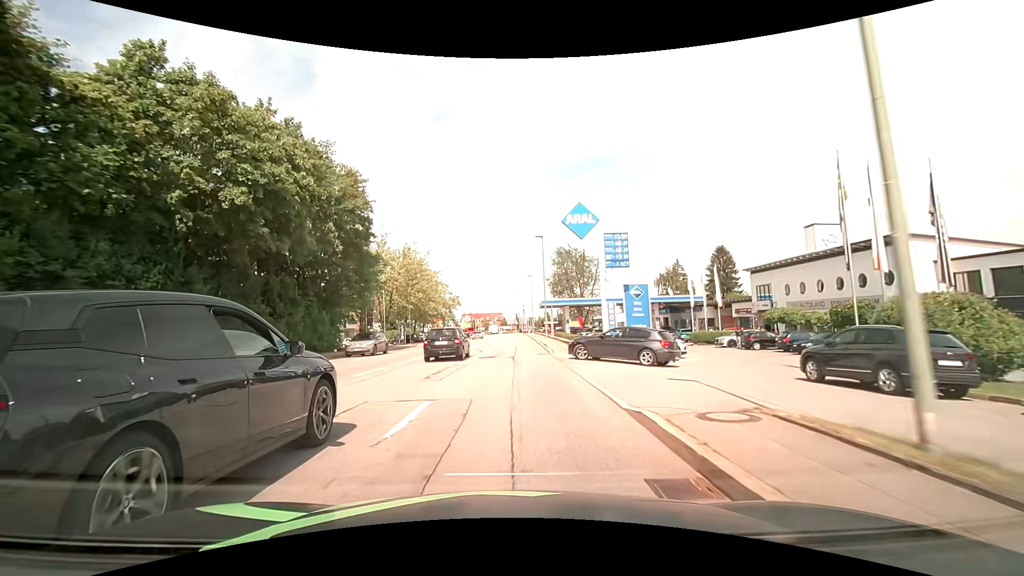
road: tertiary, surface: asphalt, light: Day
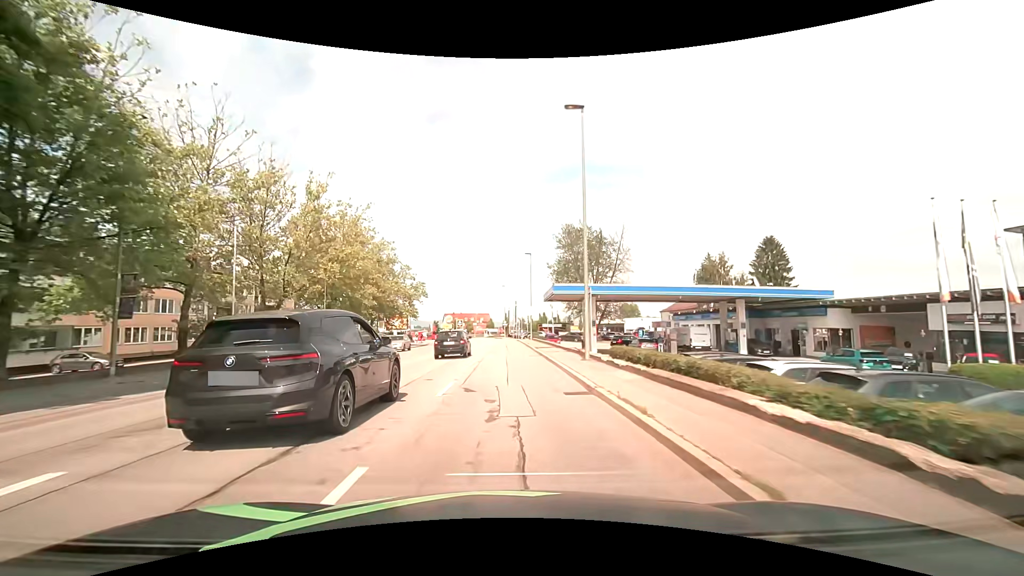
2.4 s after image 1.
(+0.2, +30.4) m; +1°
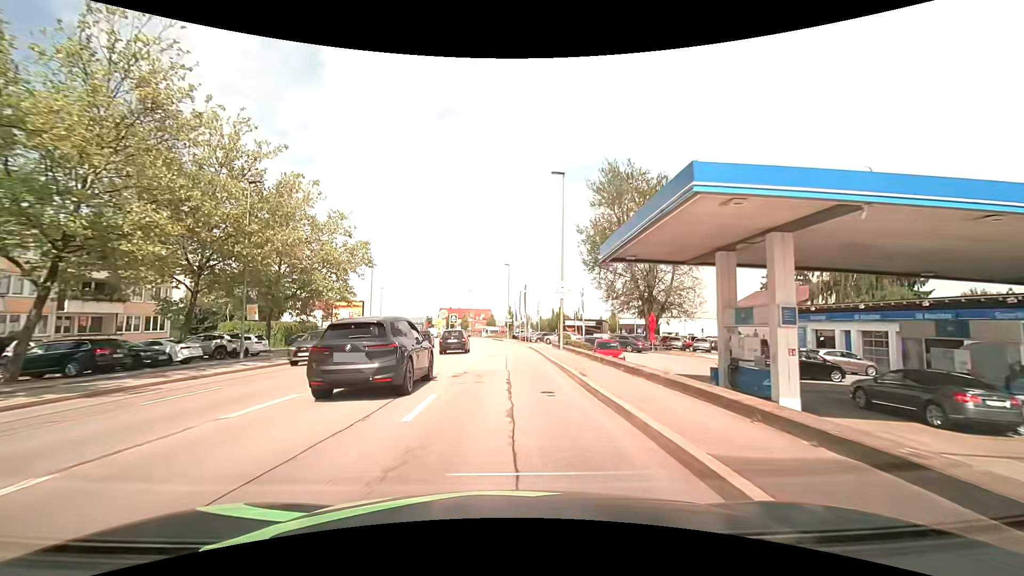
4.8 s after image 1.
(+0.2, +30.4) m; 0°
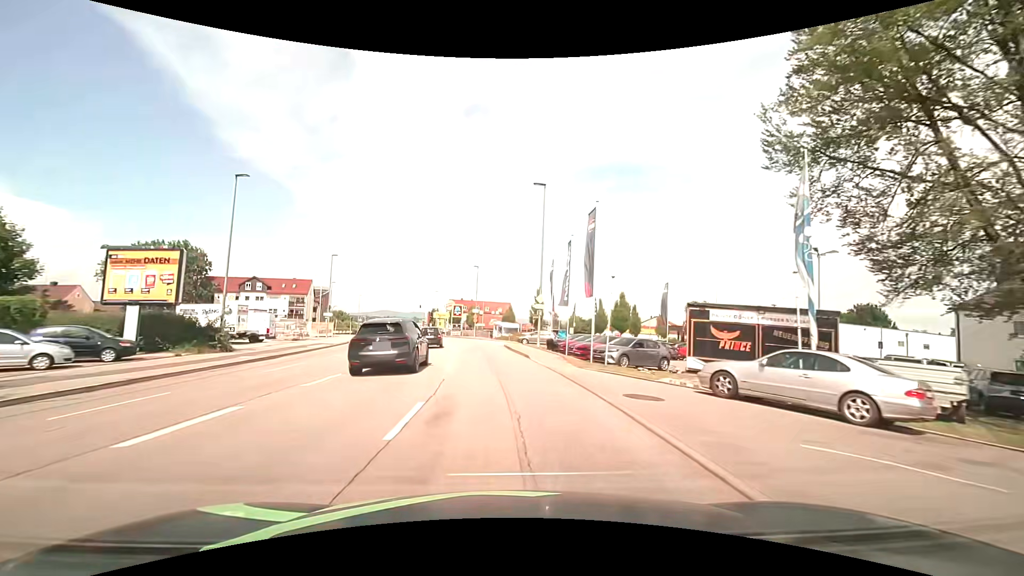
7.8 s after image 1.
(-0.4, +37.6) m; -3°
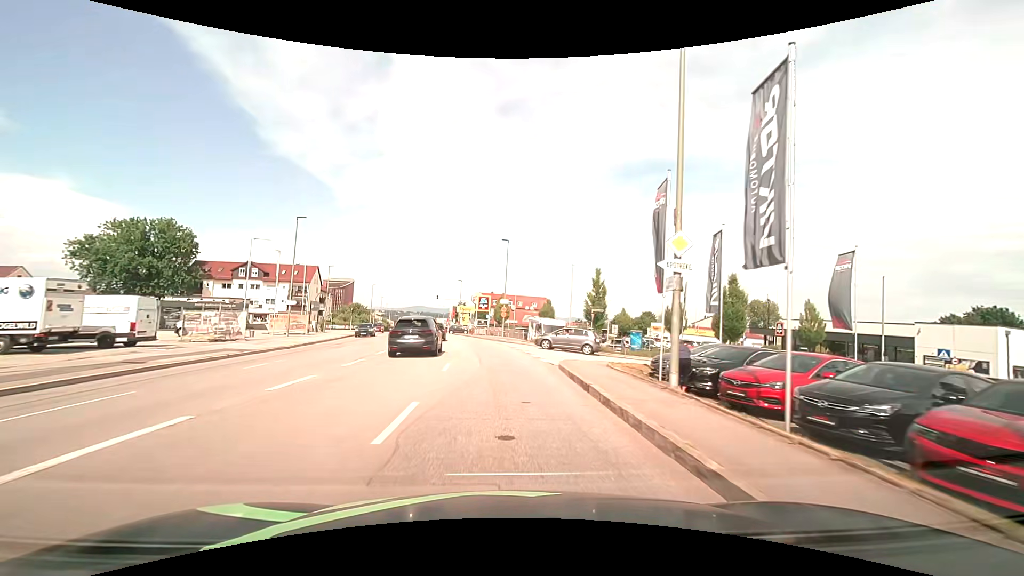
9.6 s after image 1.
(-0.5, +19.7) m; -3°
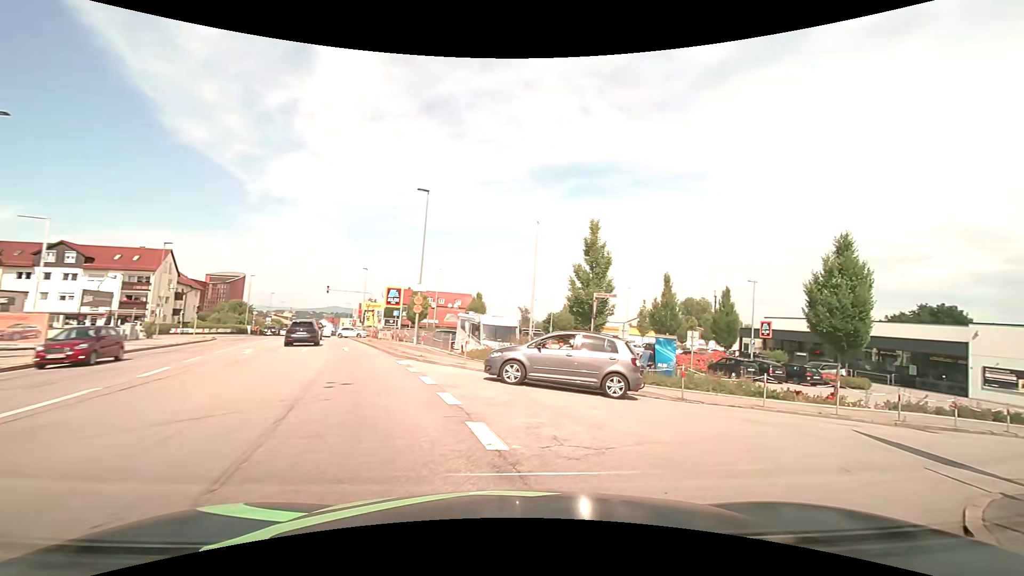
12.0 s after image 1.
(0.0, +18.3) m; +8°
